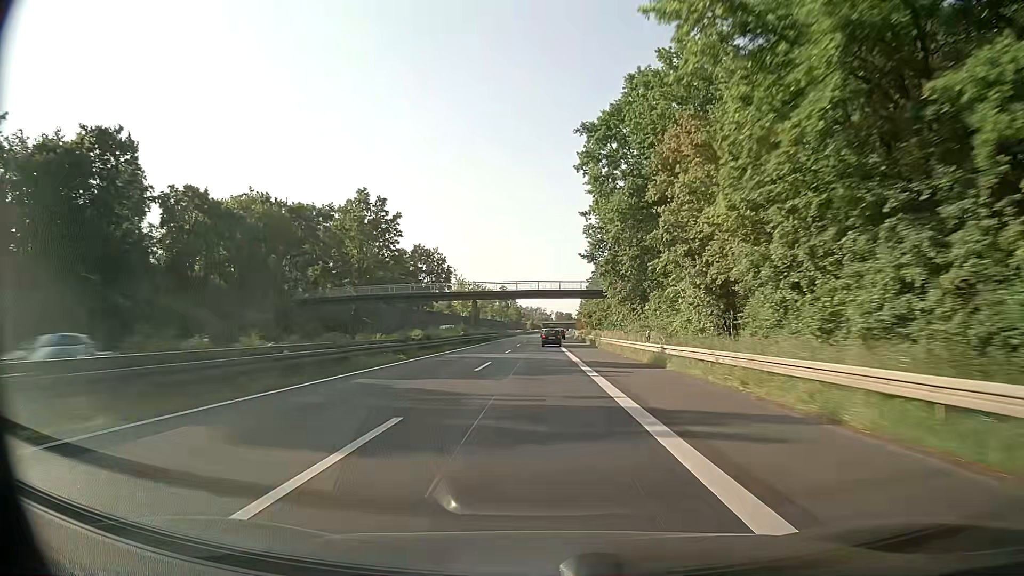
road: trunk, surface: asphalt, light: Day
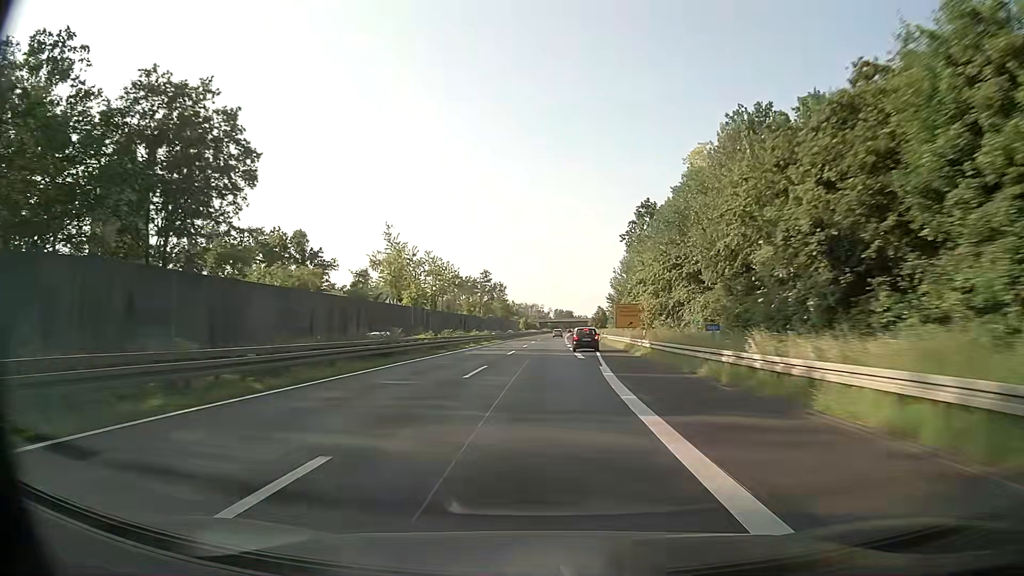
(+0.1, +93.5) m; 0°
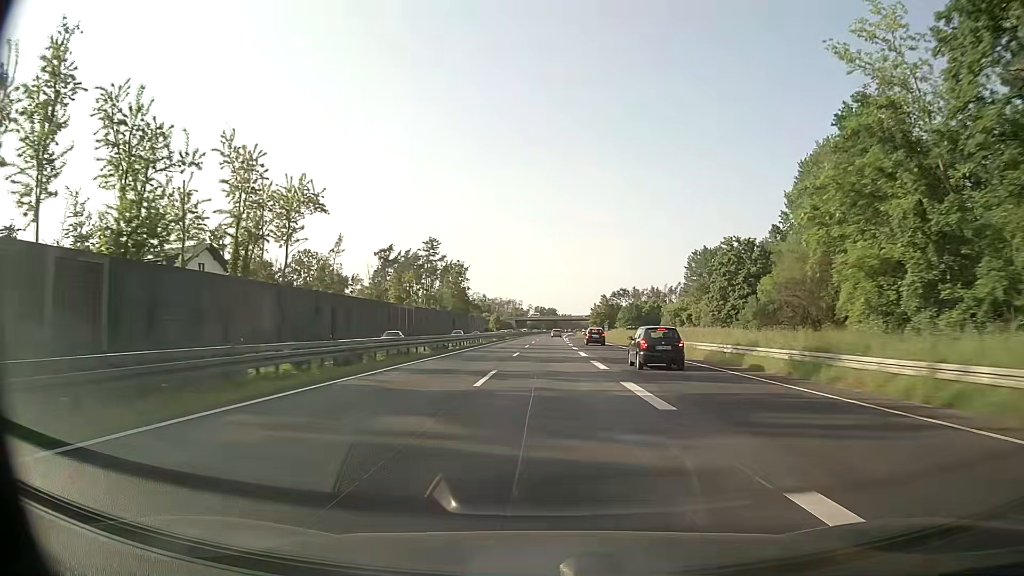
(+0.8, +92.9) m; +2°
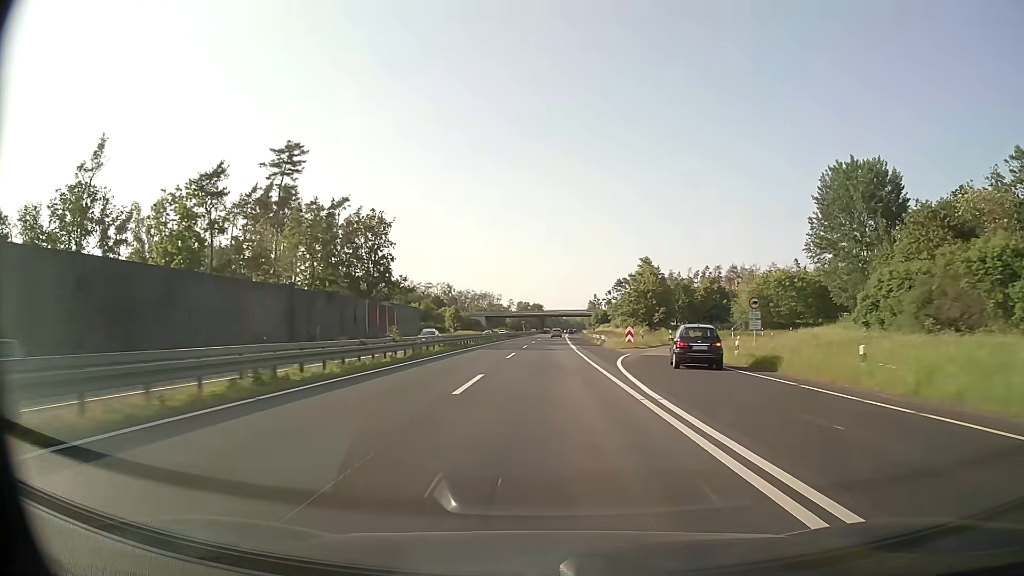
(+1.1, +92.2) m; +1°
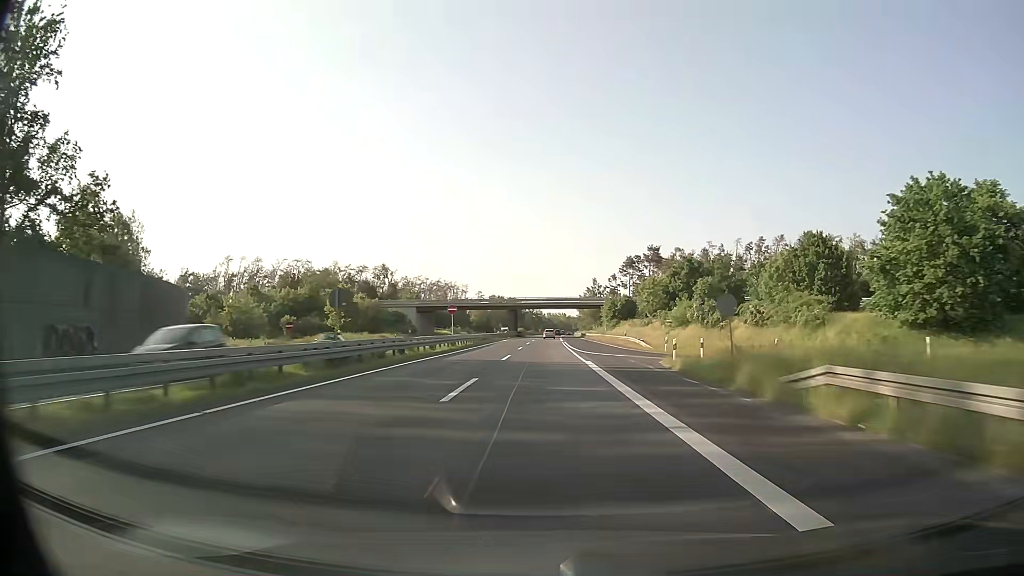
(+1.5, +91.2) m; +2°
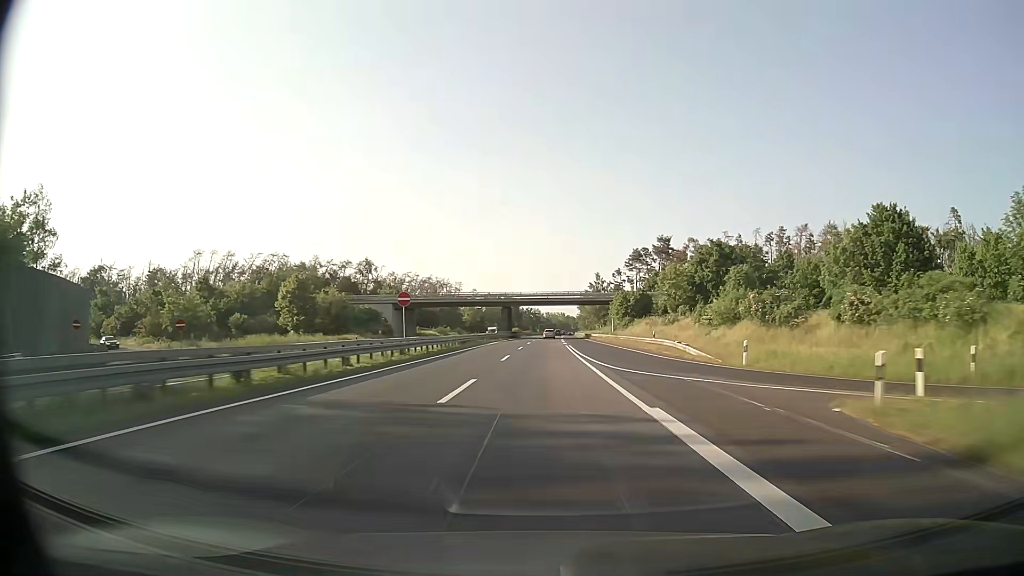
(-0.1, +18.1) m; 0°
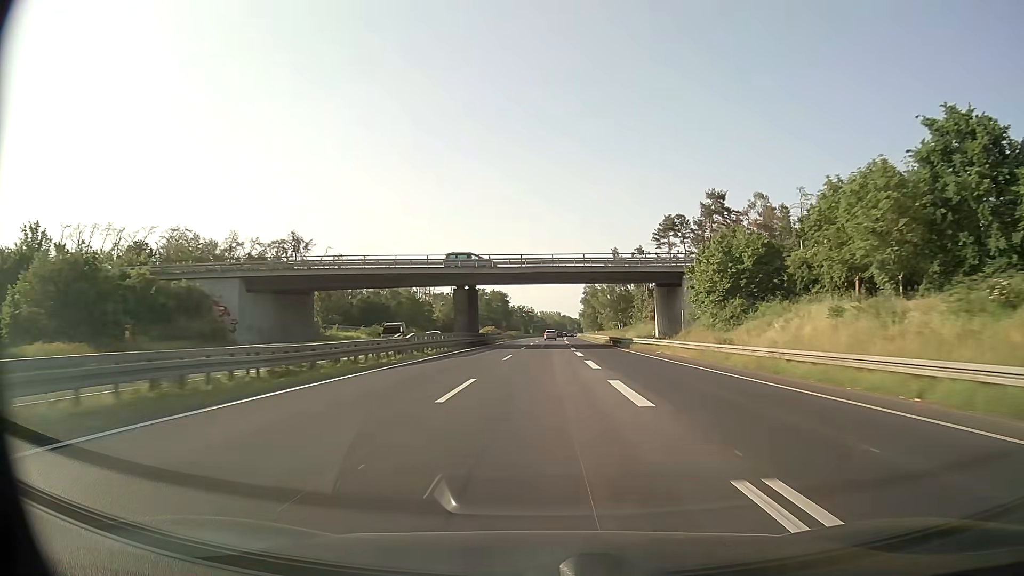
(+0.2, +54.2) m; +1°
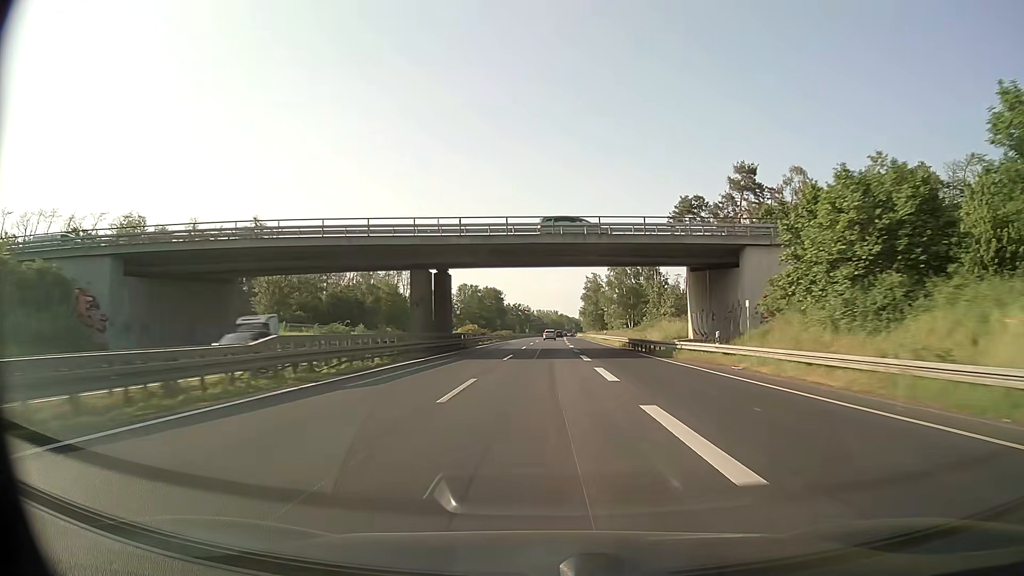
(0.0, +18.0) m; 0°
(0, +10) (0, +20) (0, +30) (0, +40) (0, +50) (+1, +60) (+1, +70) (+1, +80) (+1, +90) (+1, +100) m
